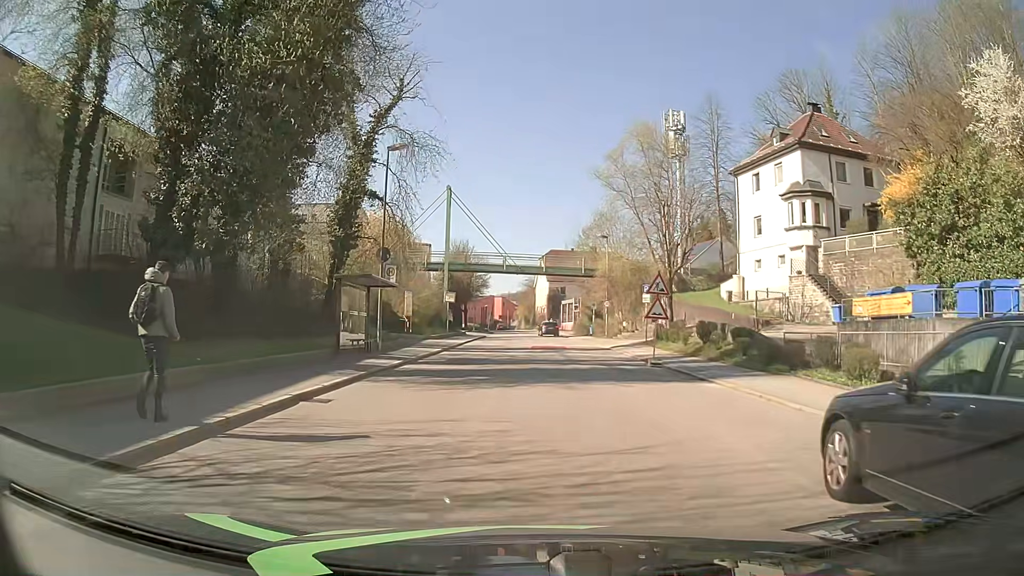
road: tertiary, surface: asphalt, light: Day
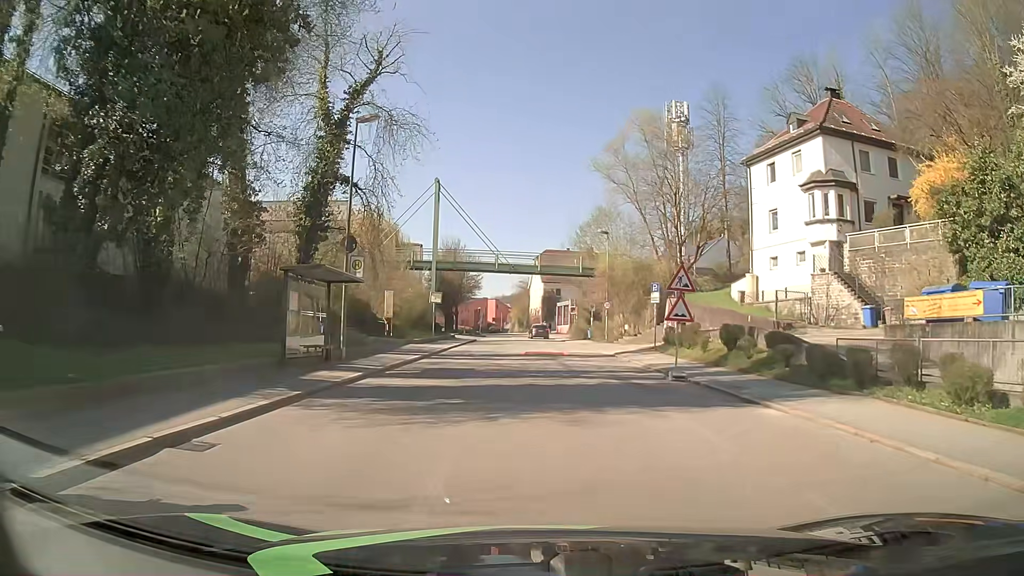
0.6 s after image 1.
(0.0, +4.2) m; +1°
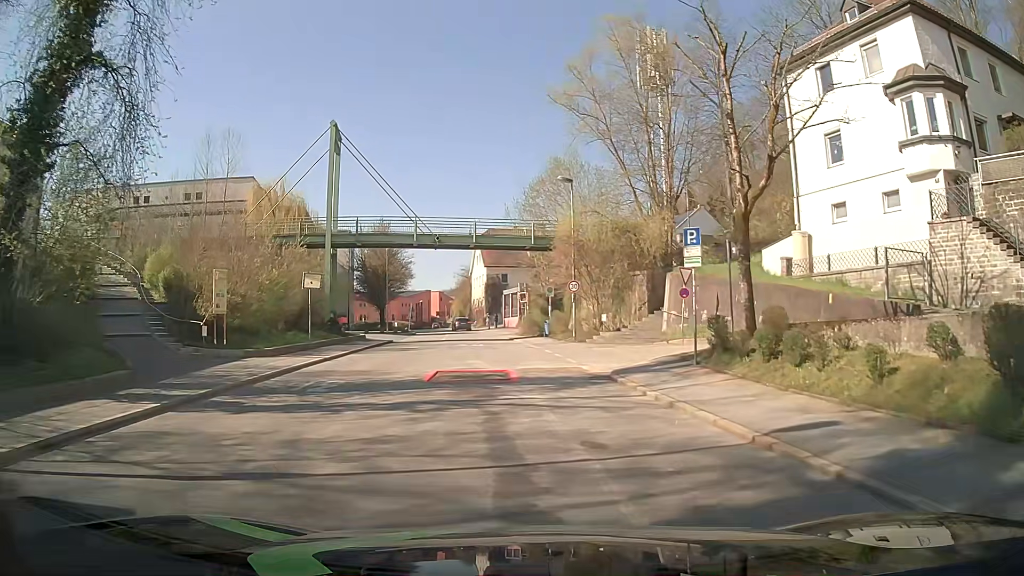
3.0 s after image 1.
(+0.8, +15.8) m; +4°
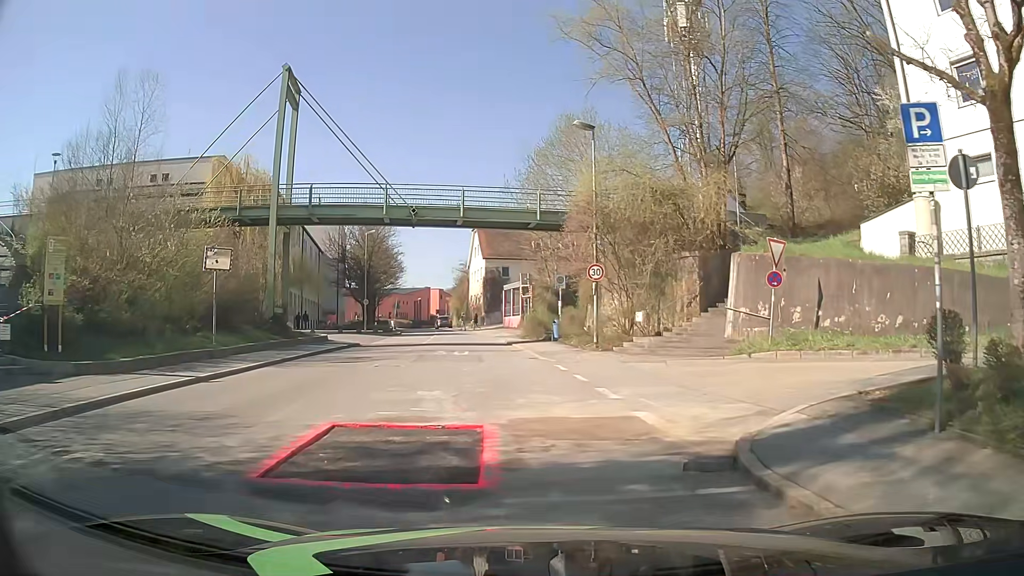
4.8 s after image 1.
(+0.1, +9.3) m; +1°
